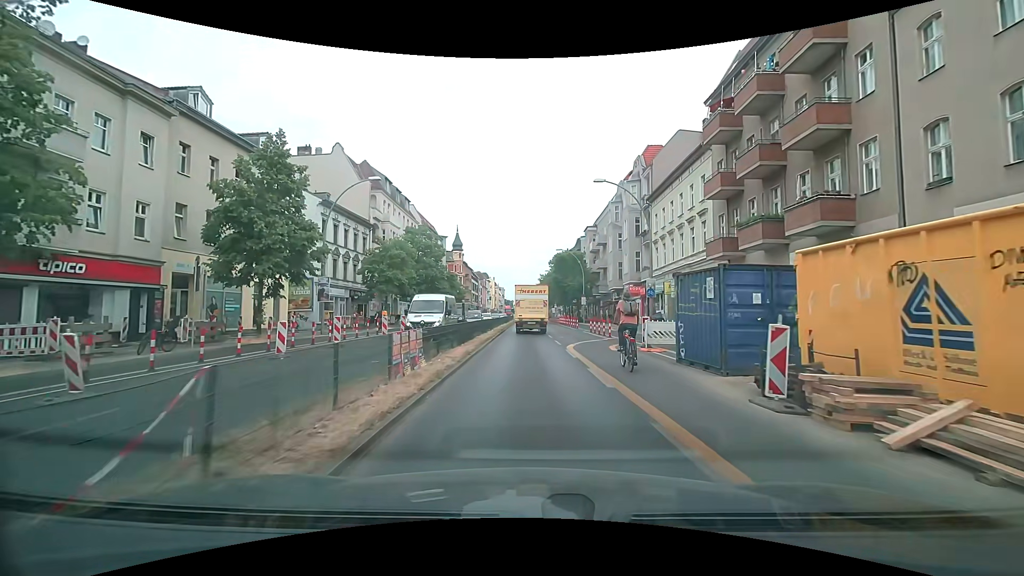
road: primary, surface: asphalt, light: Day
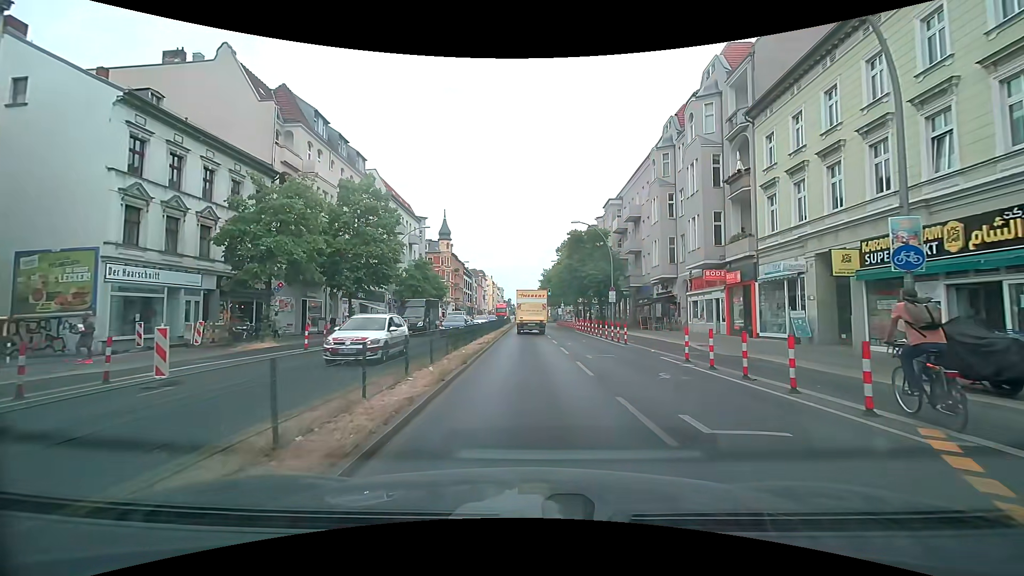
(0.0, +21.9) m; 0°
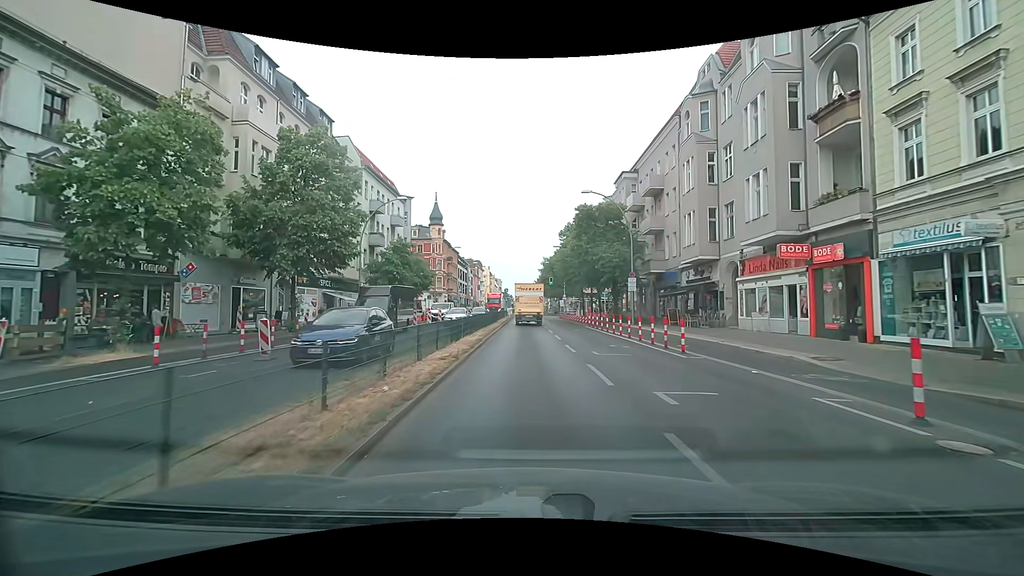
(0.0, +9.1) m; 0°
(0, +10) (0, +20) (0, +30) (0, +40) (0, +50) (0, +60) (0, +70) (0, +80) (0, +90) (0, +100) m
